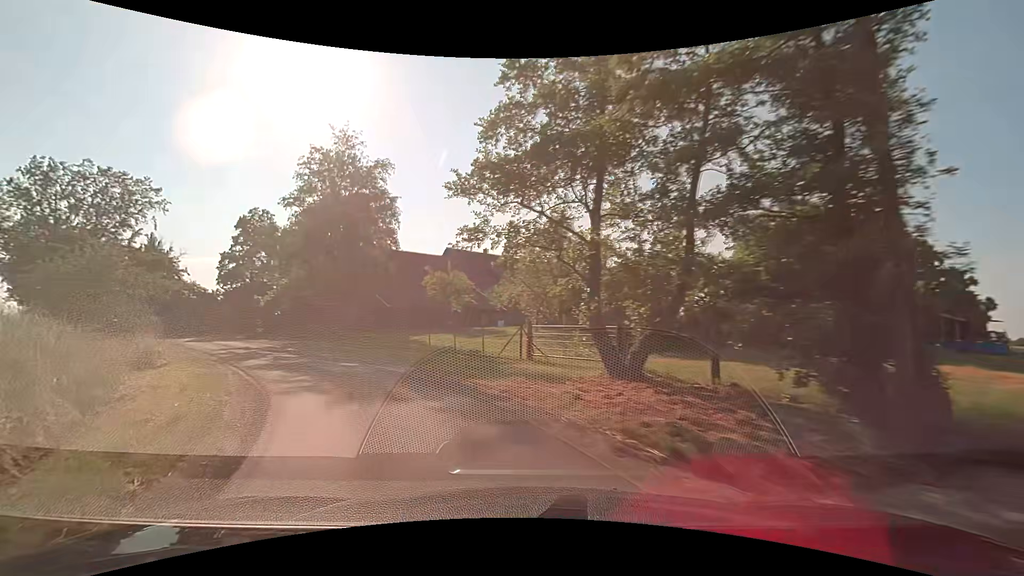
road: unclassified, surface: asphalt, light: Day
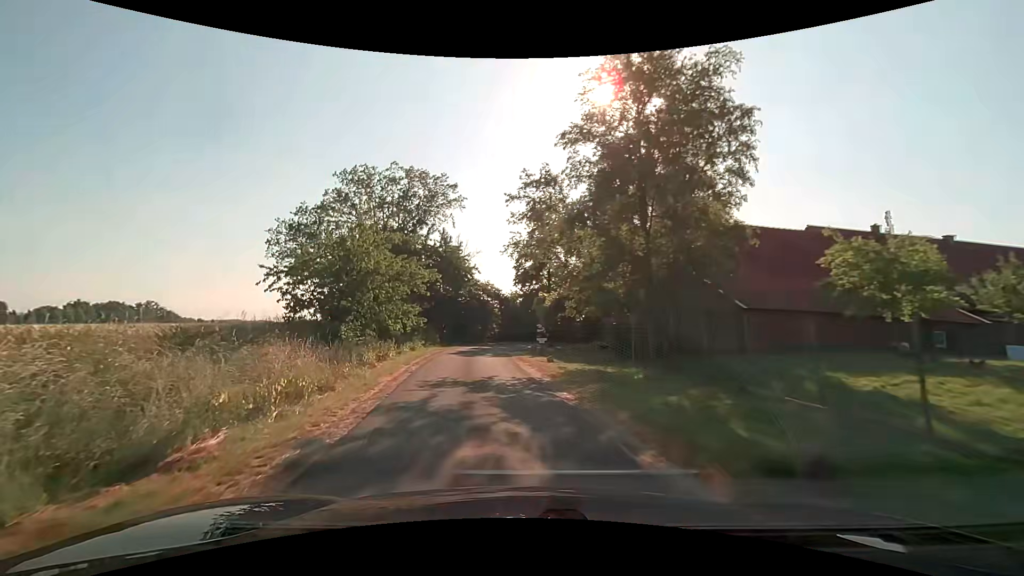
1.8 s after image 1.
(-5.4, +15.1) m; -35°
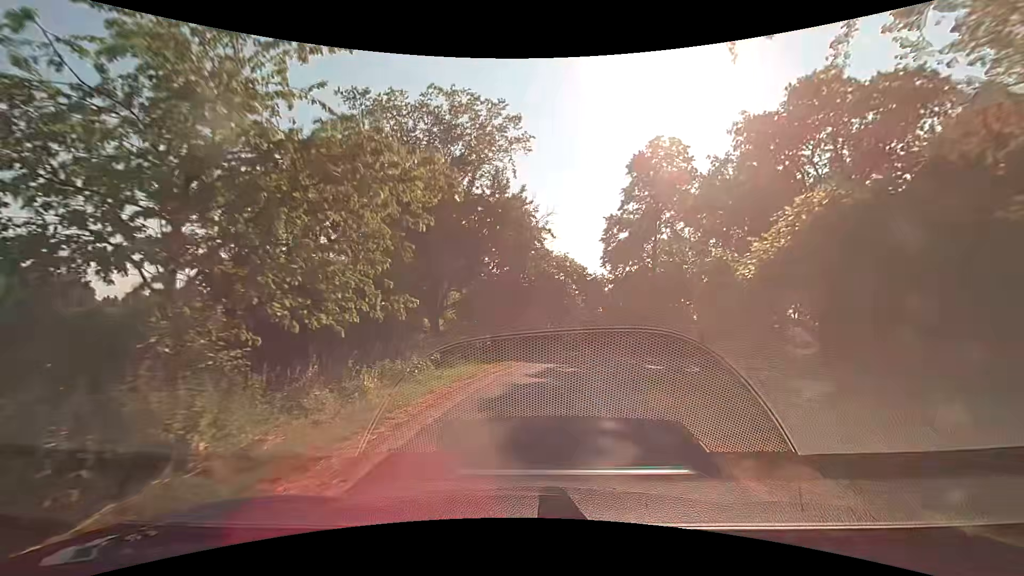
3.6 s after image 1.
(-2.0, +16.6) m; -9°
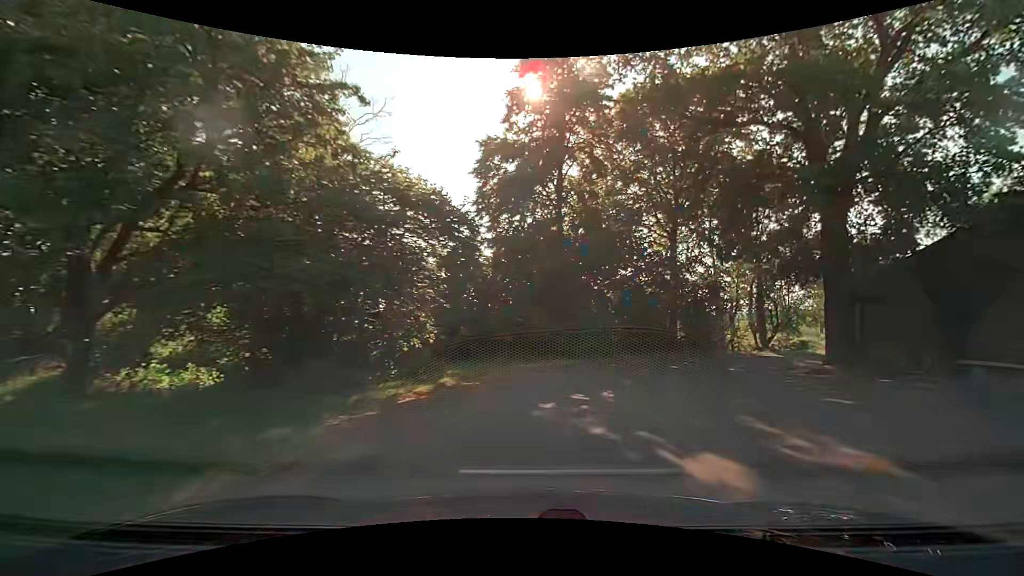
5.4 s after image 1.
(+1.5, +15.5) m; +15°
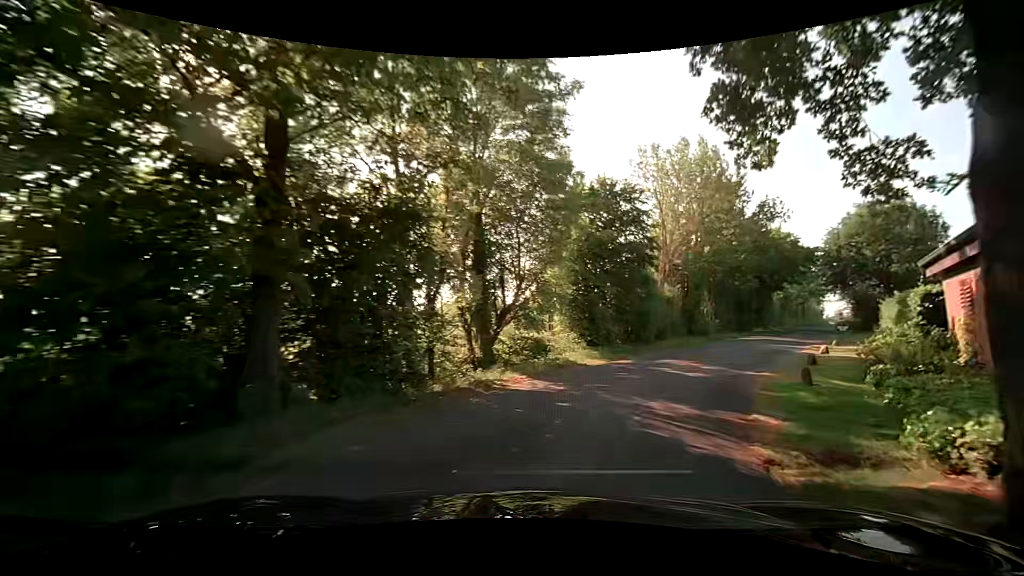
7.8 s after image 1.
(+5.5, +18.7) m; +36°
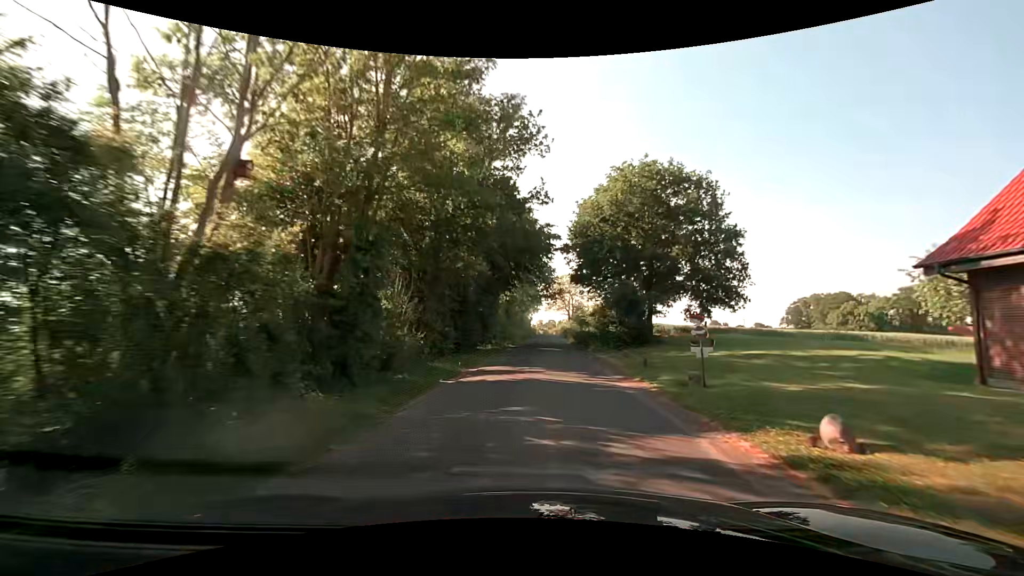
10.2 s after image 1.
(+7.3, +21.5) m; +32°
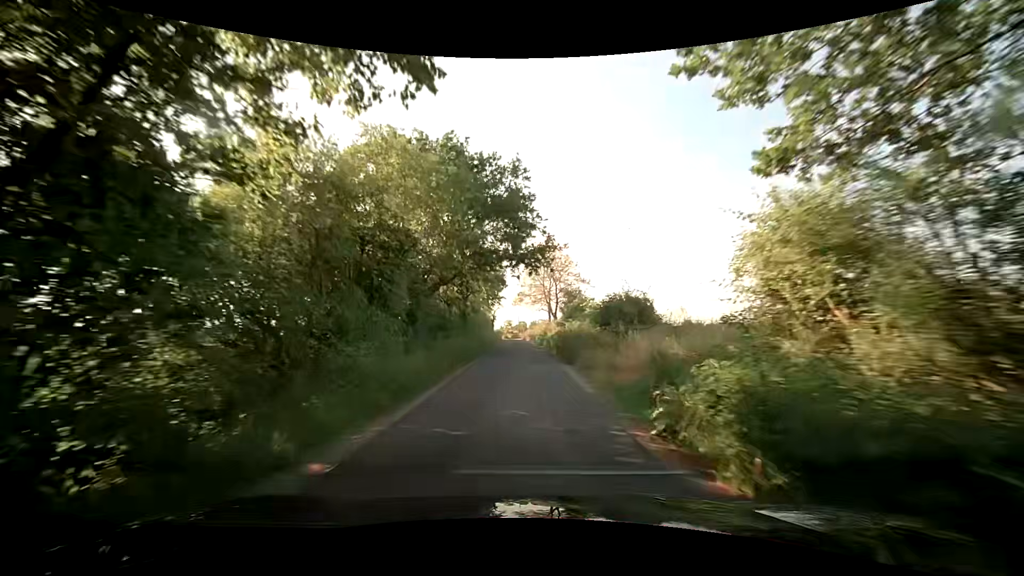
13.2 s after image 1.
(+2.0, +38.5) m; +4°
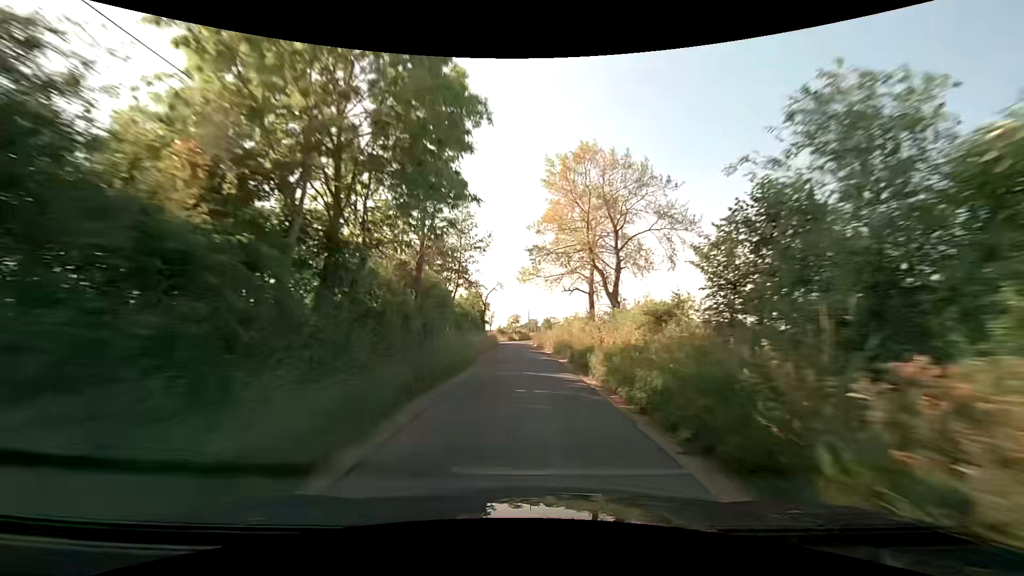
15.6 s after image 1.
(-0.3, +37.5) m; -1°
(0, +10) (0, +20) (0, +30) (-1, +40) (-1, +50) (-1, +60) (-1, +70) (-1, +80) (0, +90) (+1, +100) m
